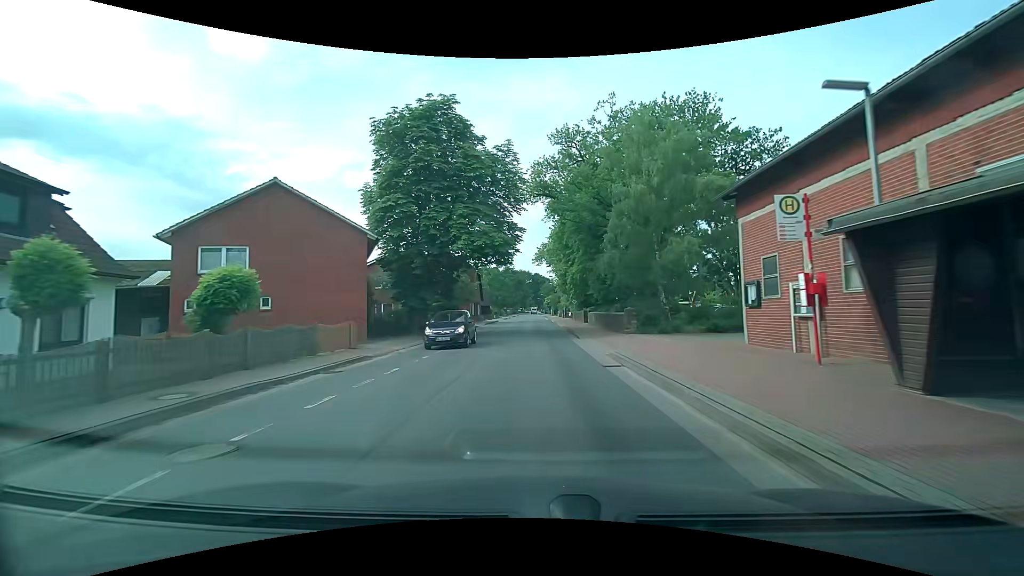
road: secondary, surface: asphalt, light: Day
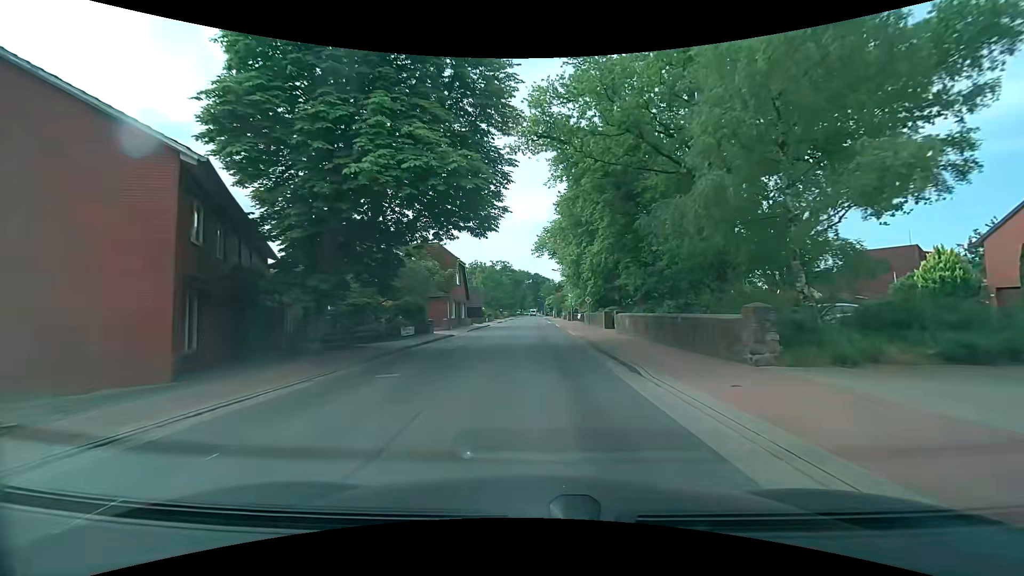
(0.0, +14.4) m; 0°
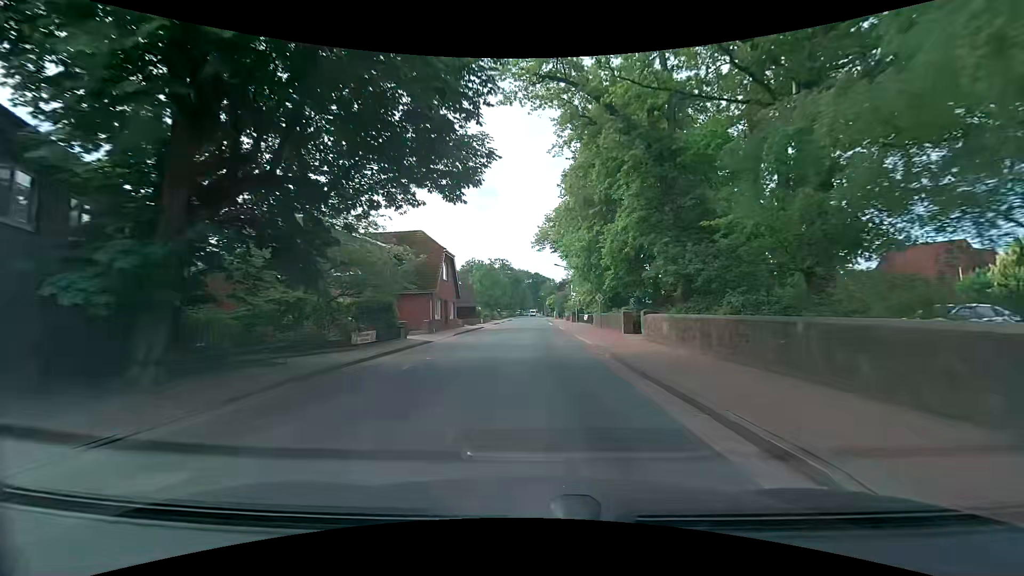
(0.0, +7.2) m; 0°
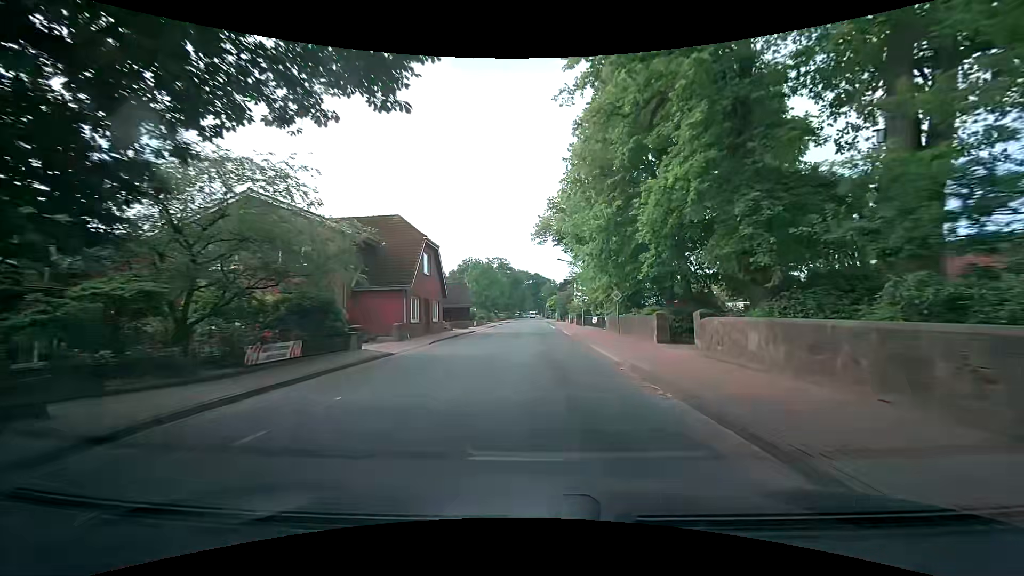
(0.0, +7.2) m; 0°
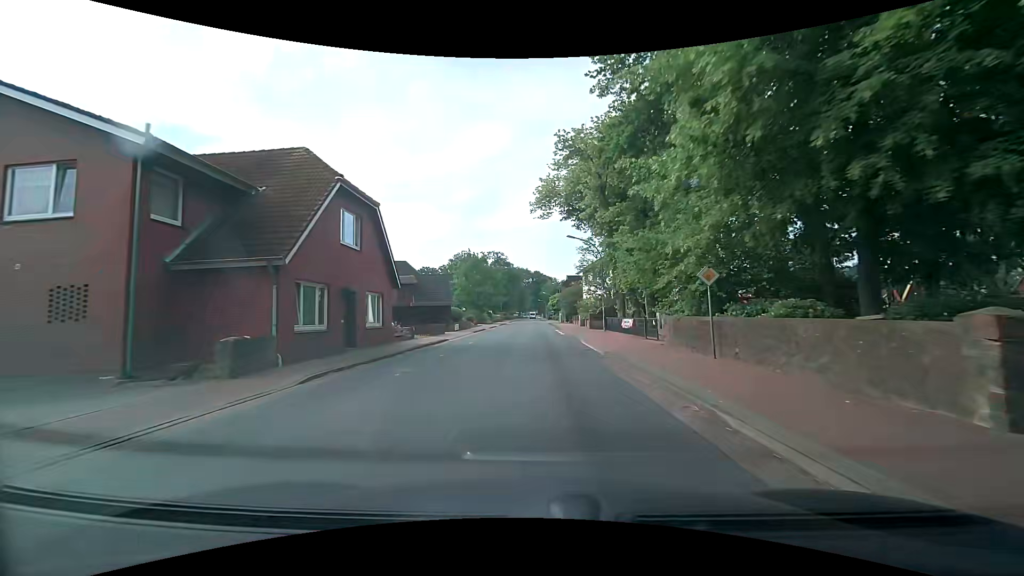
(+0.1, +14.2) m; 0°
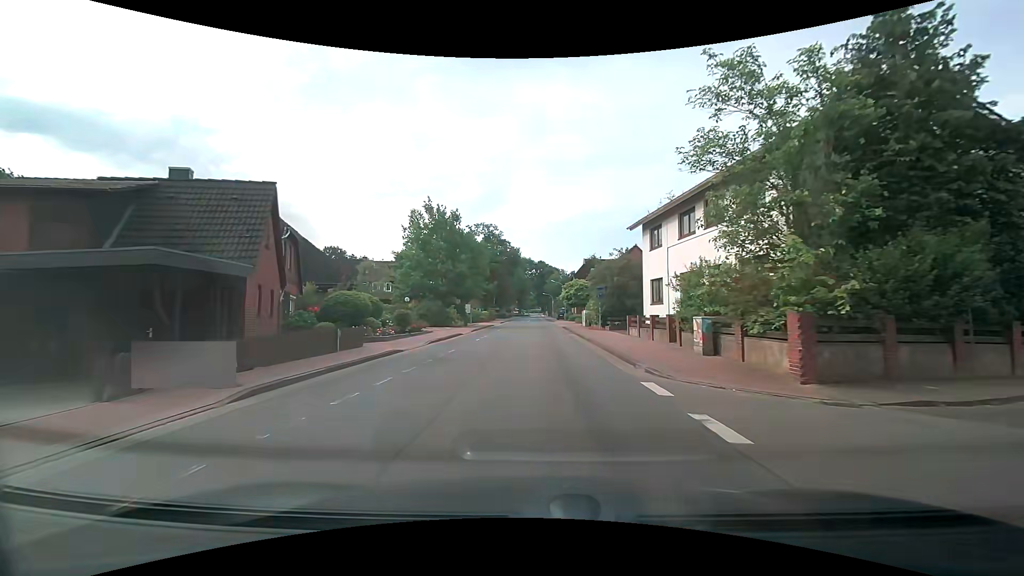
(0.0, +35.0) m; -1°
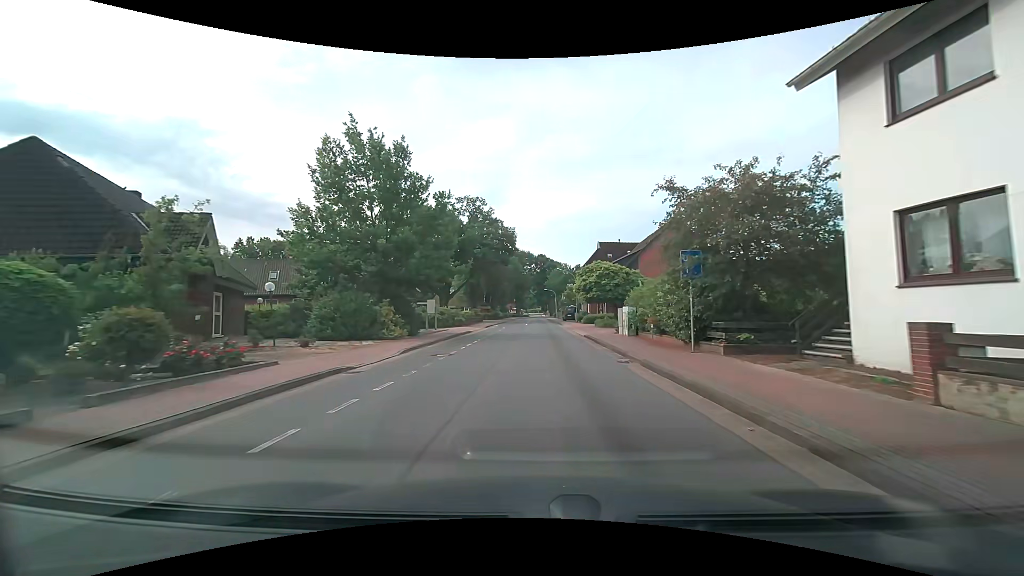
(+0.2, +20.7) m; +1°
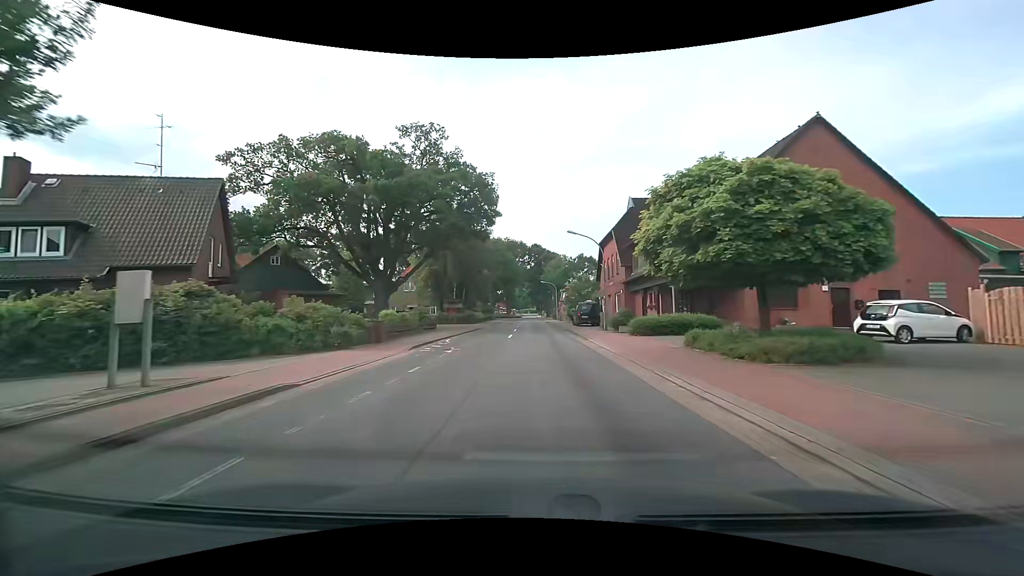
(+0.1, +27.2) m; +1°
(0, +10) (0, +20) (0, +30) (0, +40) (-1, +50) (-1, +60) (-1, +70) (-1, +80) (-1, +90) (-1, +100) m
